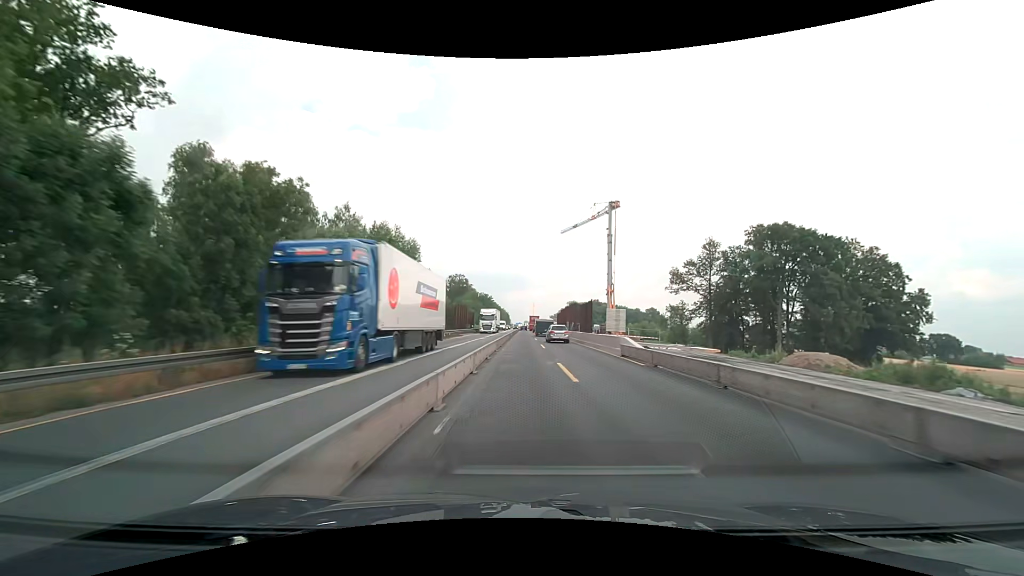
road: motorway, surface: concrete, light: Day
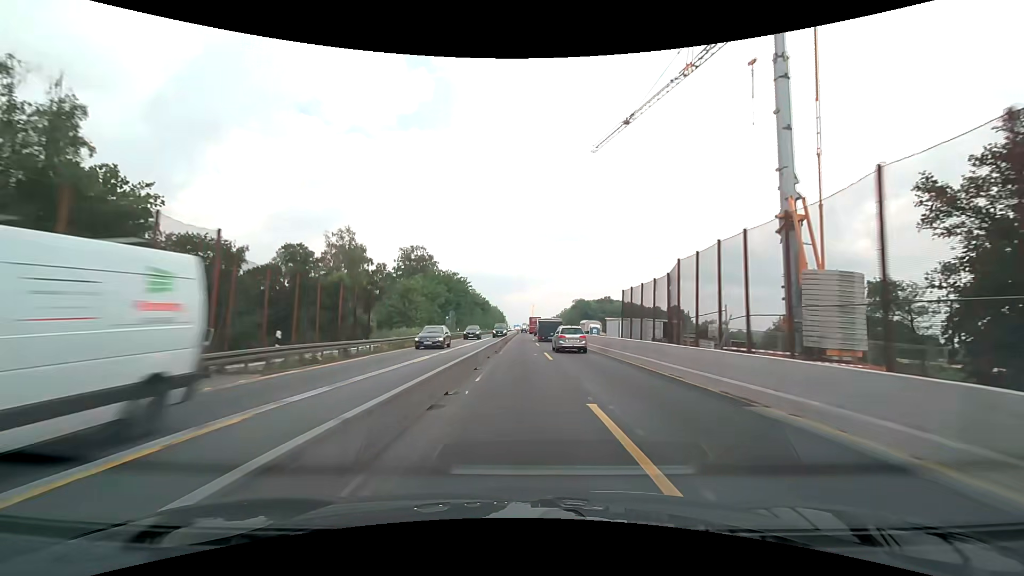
(+0.1, +64.2) m; 0°
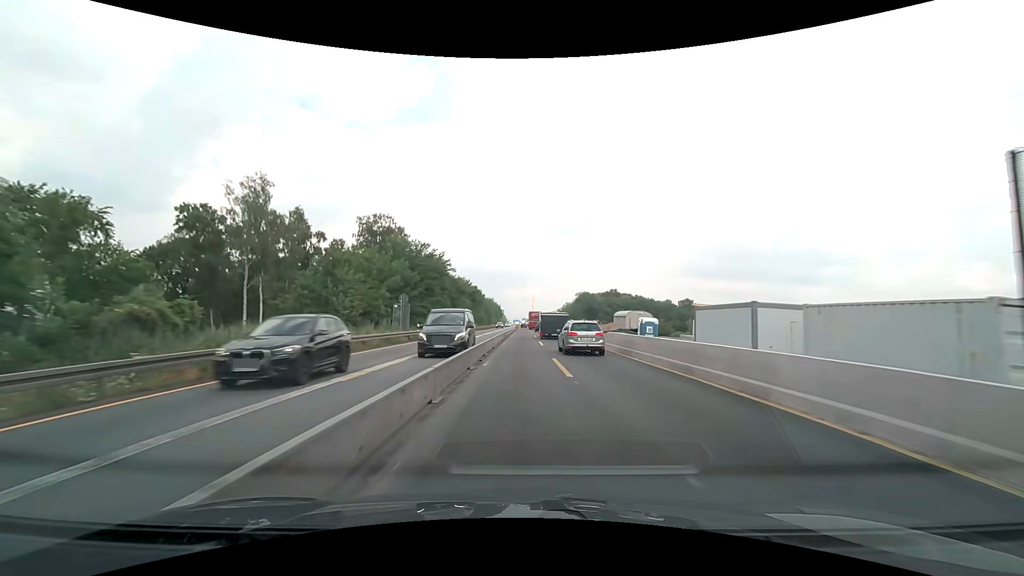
(0.0, +25.7) m; 0°
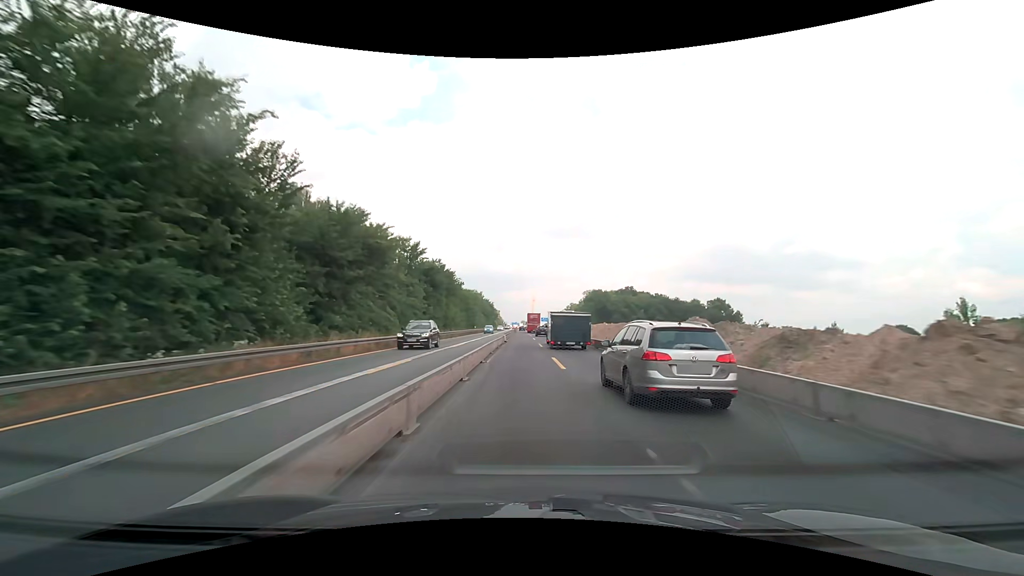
(-0.1, +50.2) m; 0°
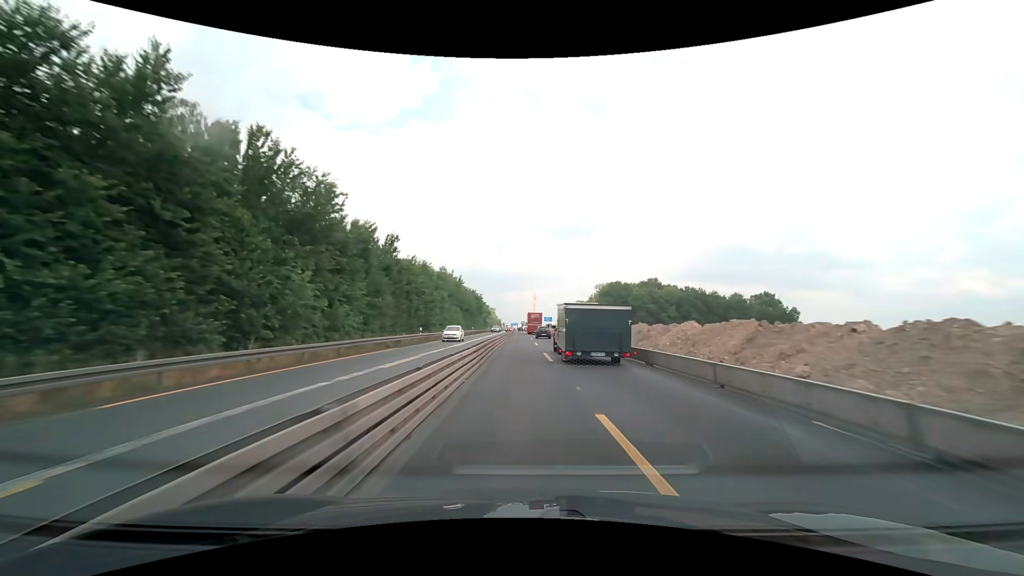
(+0.1, +50.4) m; 0°
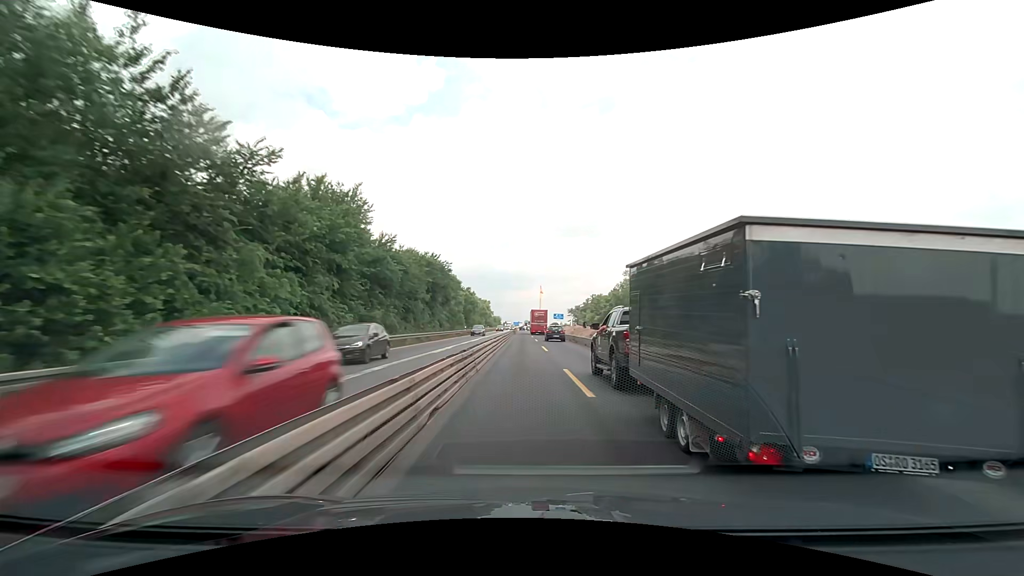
(-0.3, +64.1) m; -1°
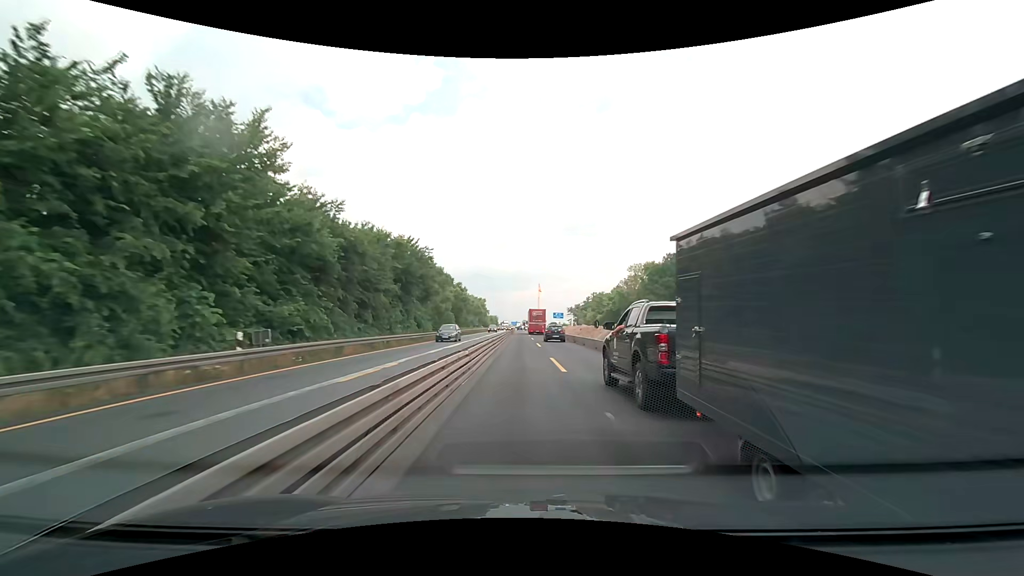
(+0.1, +12.8) m; 0°
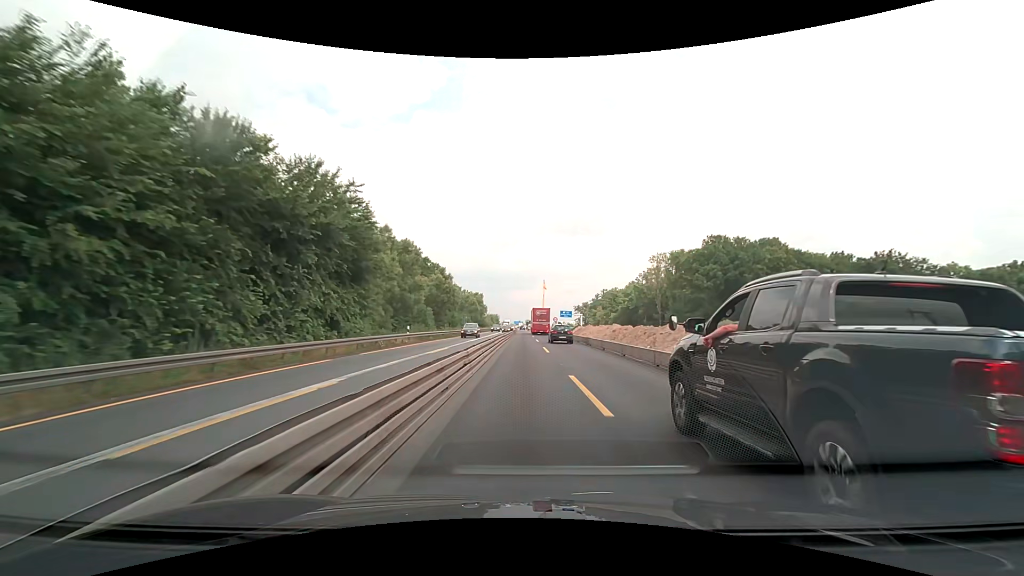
(-0.1, +25.7) m; -1°
(0, +10) (0, +20) (0, +30) (0, +40) (0, +50) (0, +60) (0, +70) (0, +80) (0, +90) (0, +100) m
